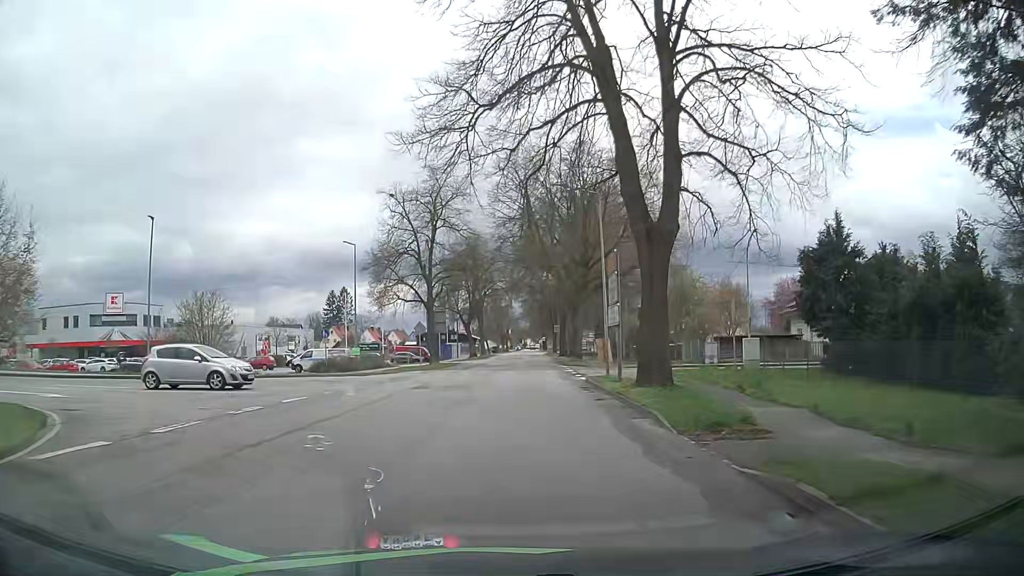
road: unclassified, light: Day
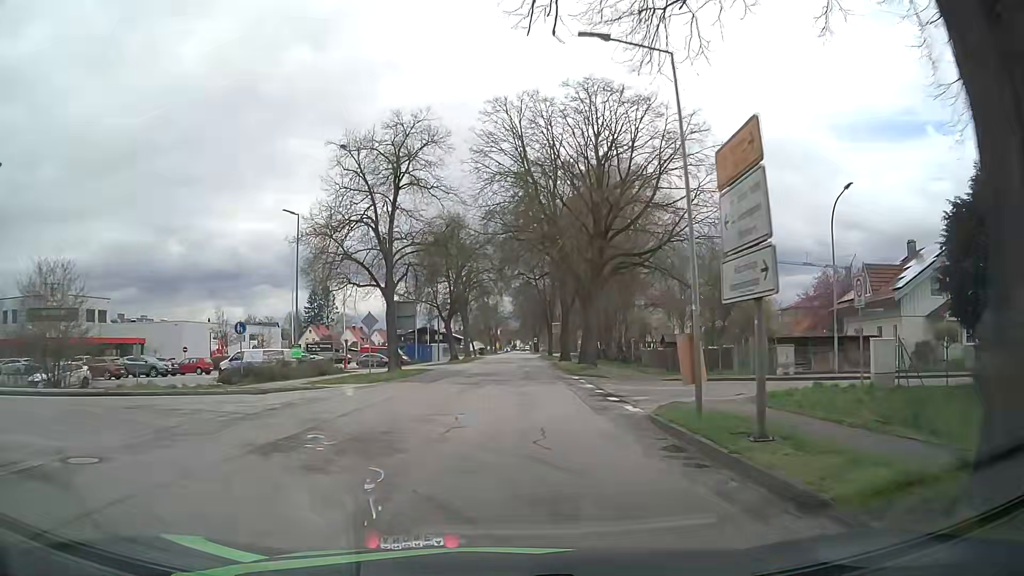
(+0.2, +12.8) m; +1°
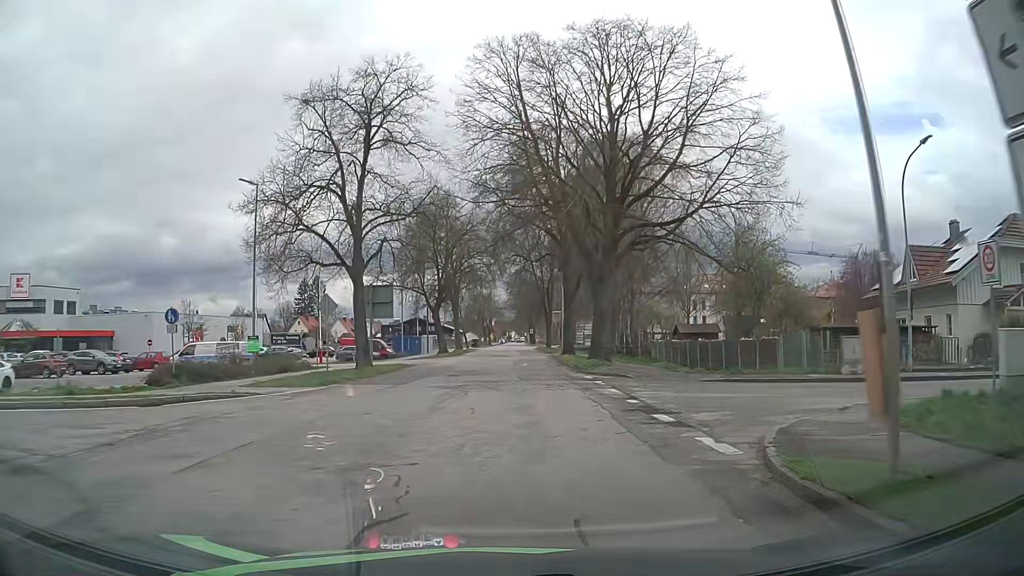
(+0.1, +6.4) m; +1°
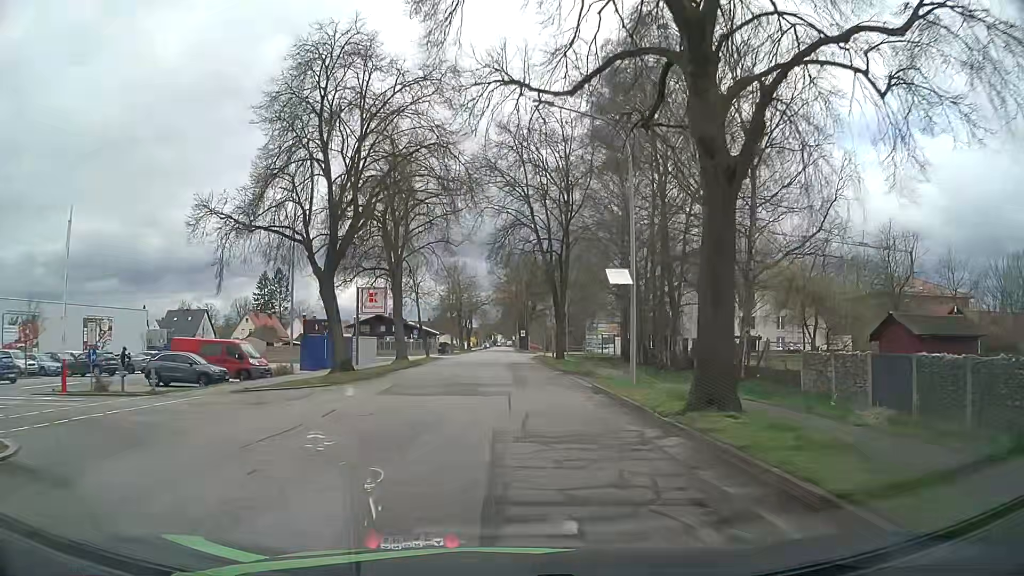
(+0.6, +32.6) m; +2°
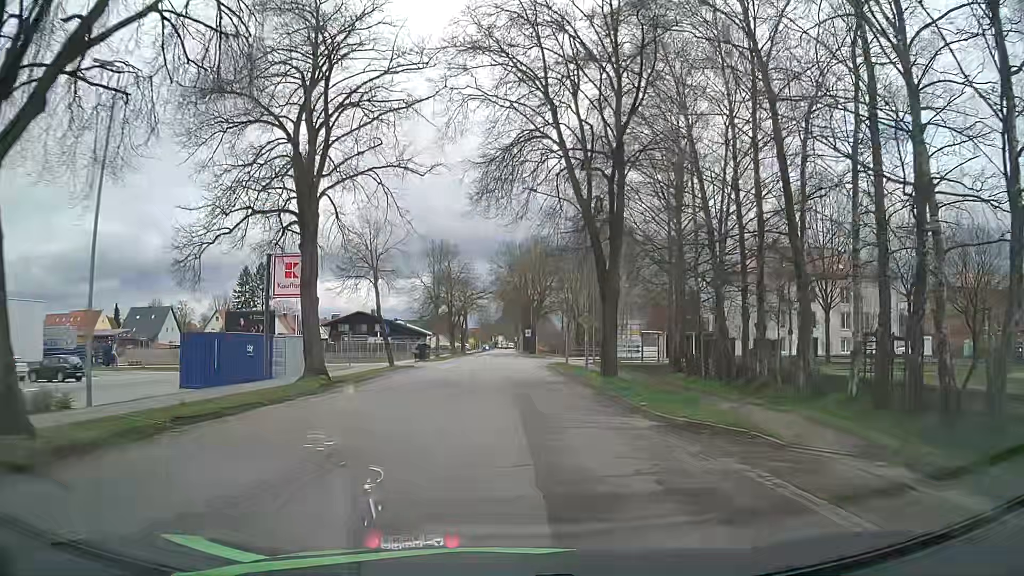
(-0.2, +19.7) m; 0°
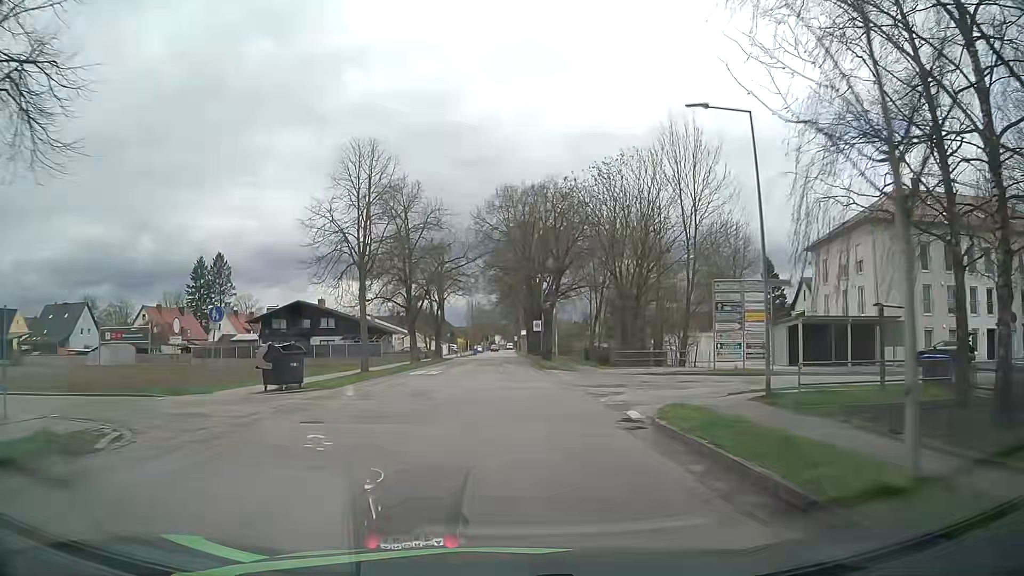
(+0.1, +33.2) m; 0°
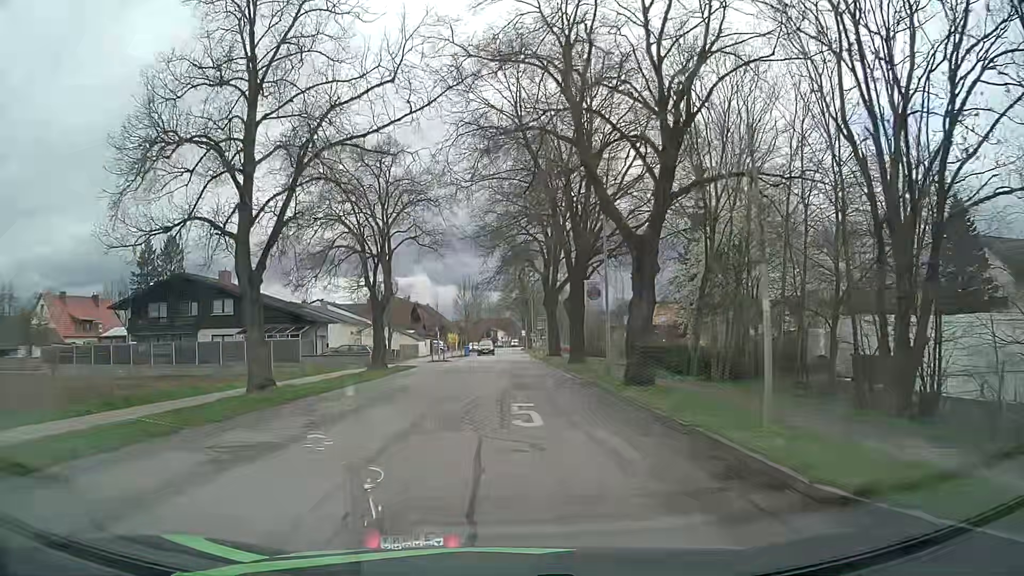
(-0.3, +33.1) m; -1°
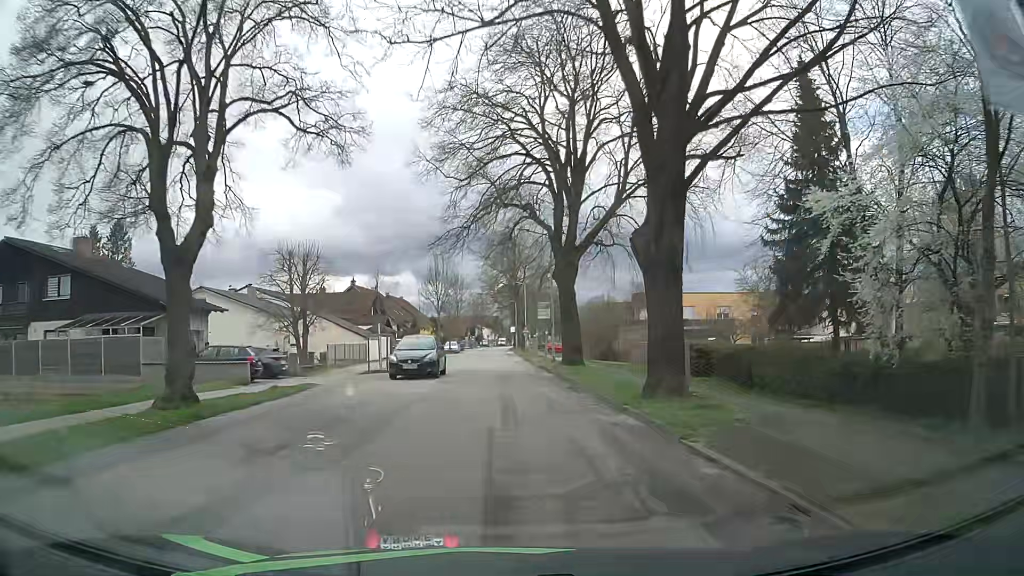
(+0.3, +20.0) m; +1°
(0, +10) (0, +20) (0, +30) (0, +40) (0, +50) (0, +60) (0, +70) (0, +80) (-1, +90) (-1, +100) m
